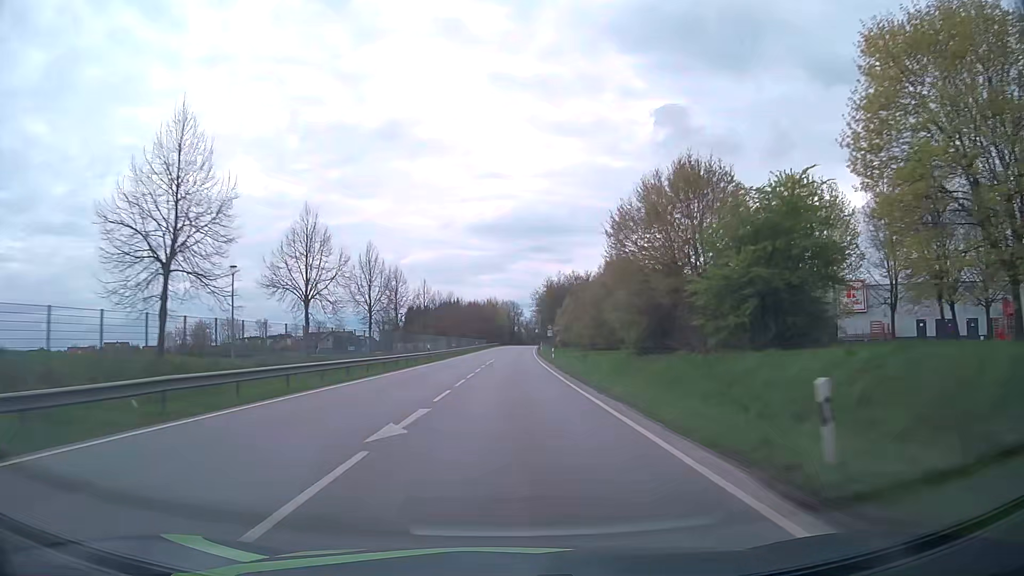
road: primary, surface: asphalt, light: Day
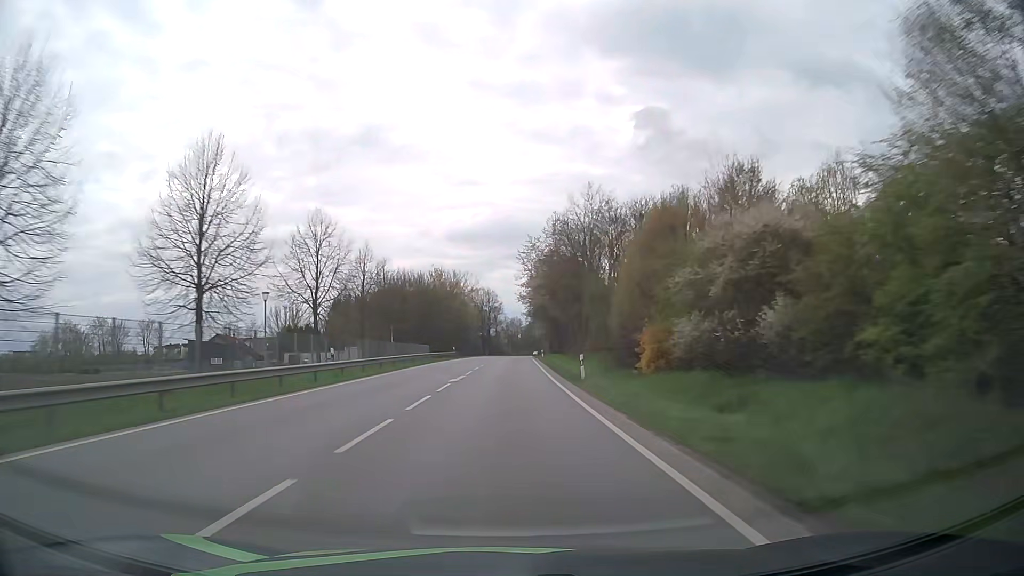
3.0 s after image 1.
(+1.6, +79.7) m; +2°
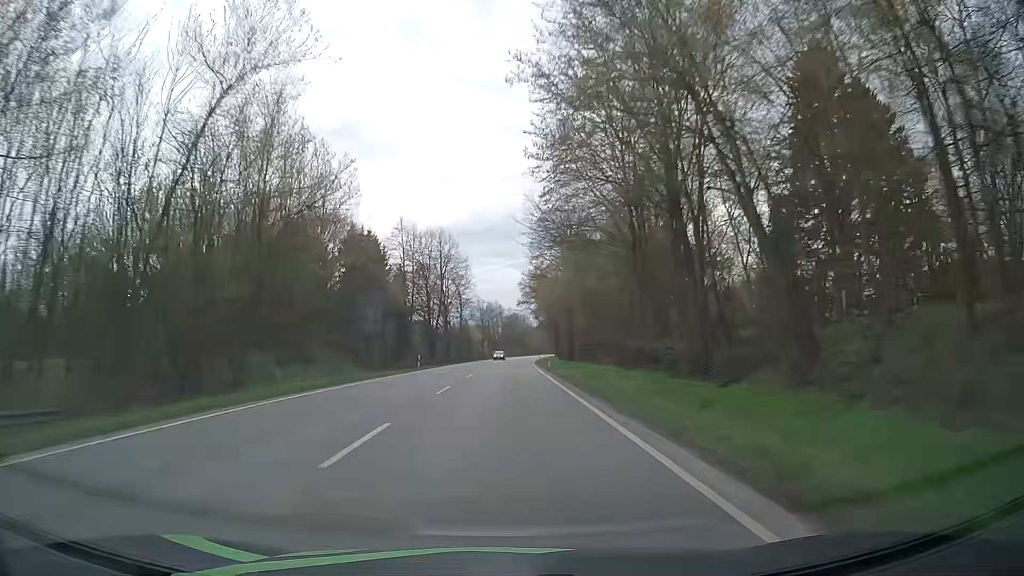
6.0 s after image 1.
(+1.0, +78.4) m; +2°
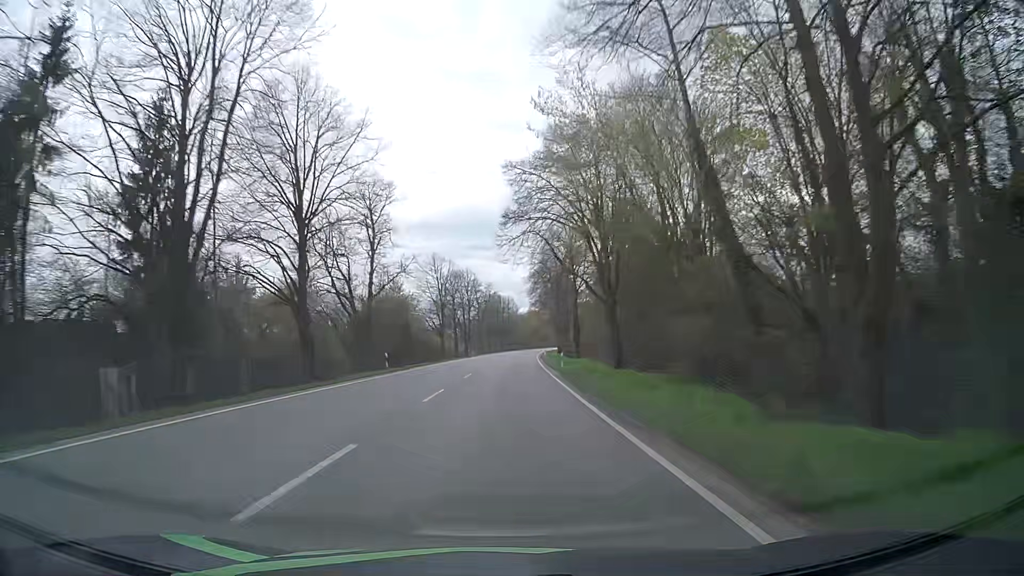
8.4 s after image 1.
(+1.0, +62.1) m; +2°
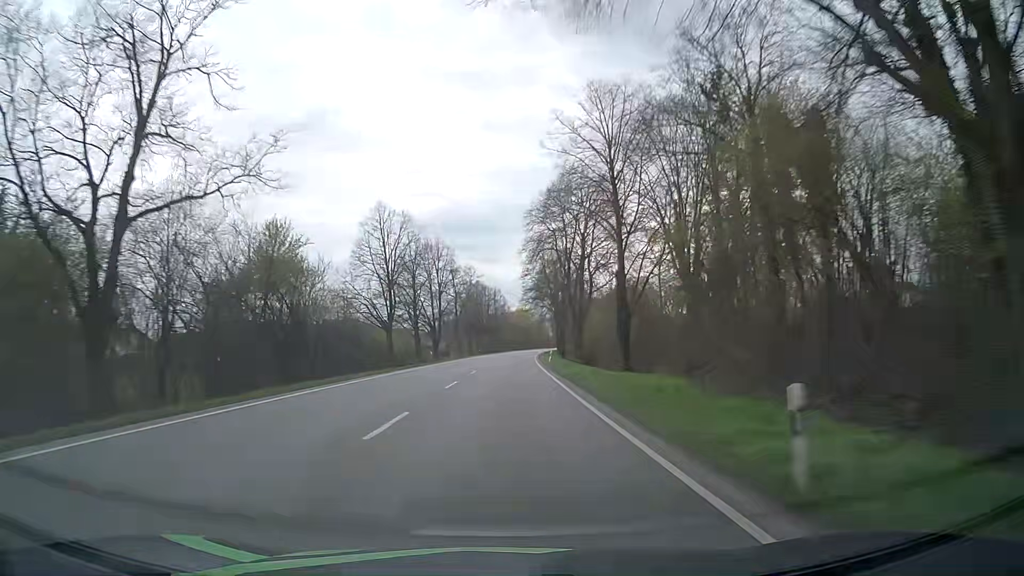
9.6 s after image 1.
(+0.1, +31.0) m; +1°
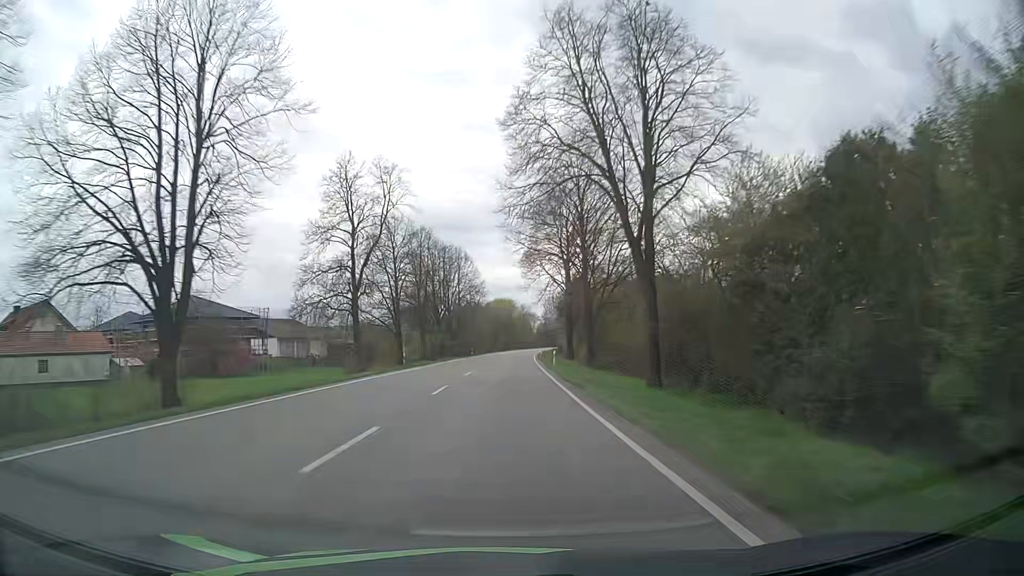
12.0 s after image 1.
(+1.0, +62.0) m; +2°
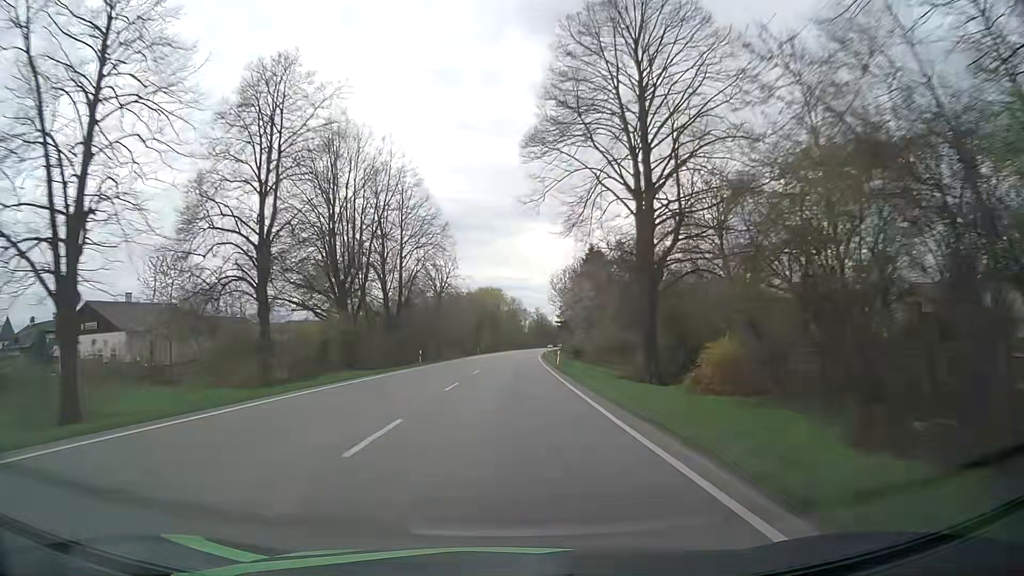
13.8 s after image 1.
(+0.3, +46.5) m; +1°
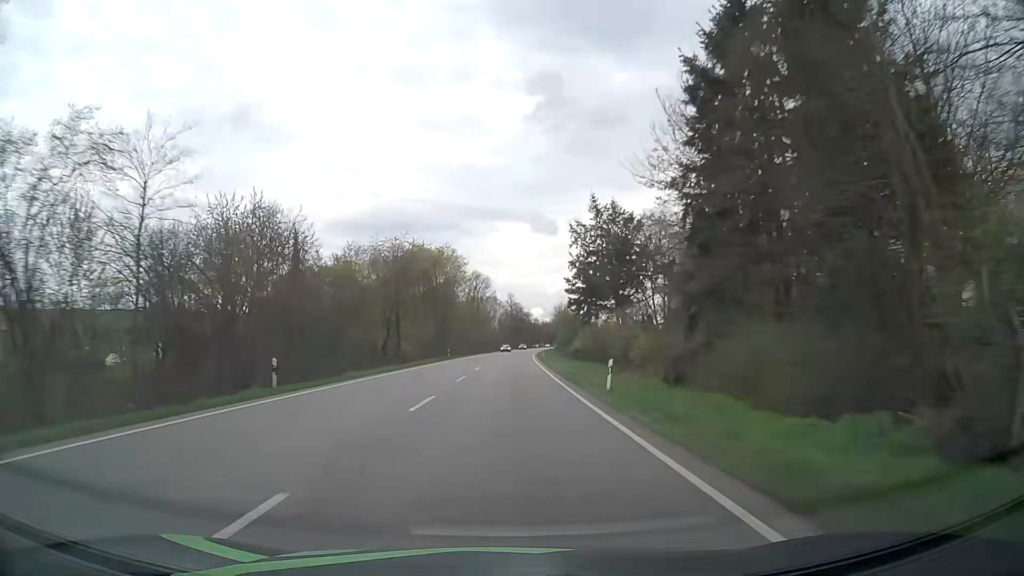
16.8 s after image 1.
(+2.0, +77.5) m; +3°
(0, +10) (0, +20) (0, +30) (0, +40) (+1, +50) (+1, +60) (+1, +70) (+2, +80) (+2, +90) (+2, +100) m
